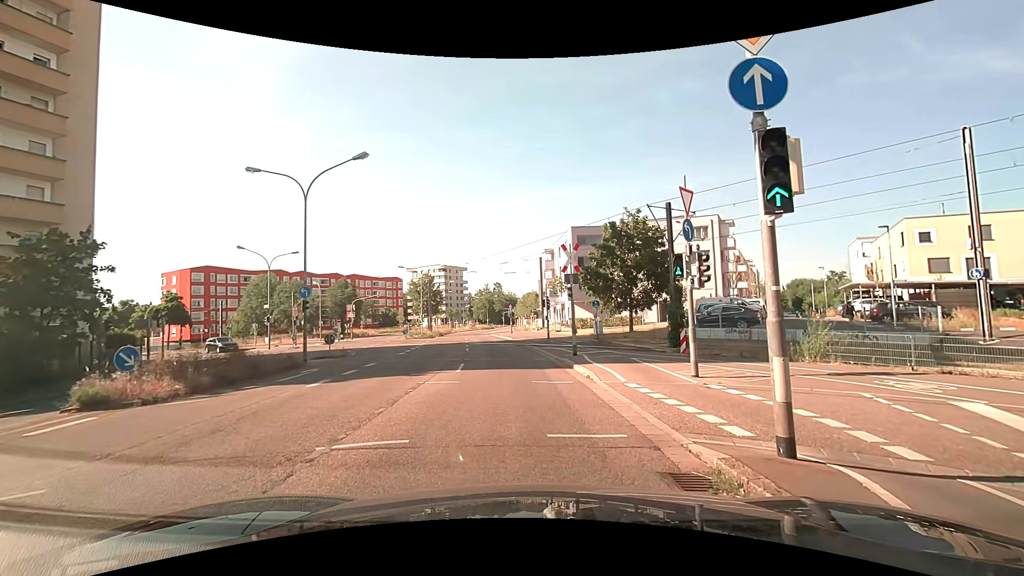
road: secondary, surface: asphalt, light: Day
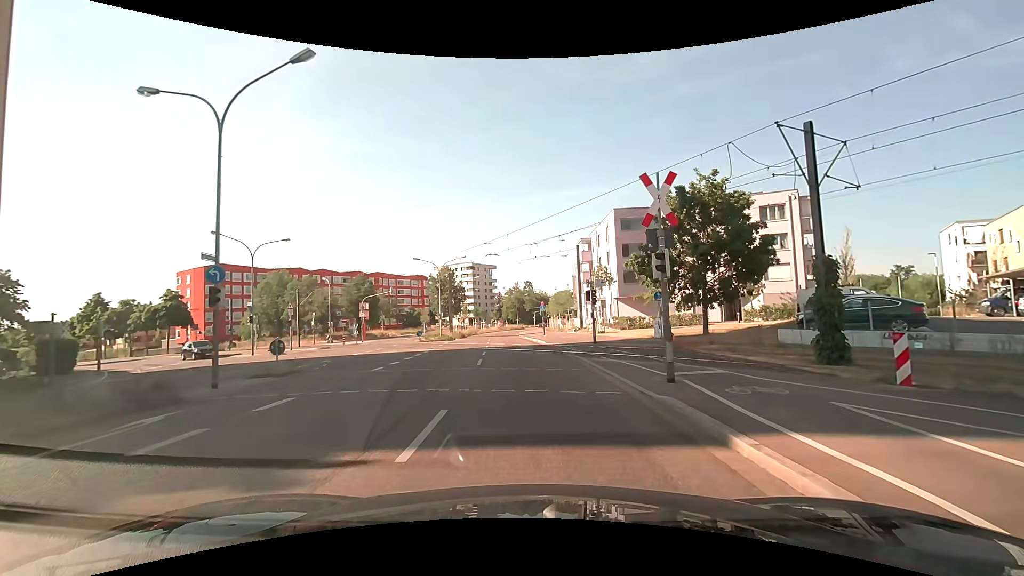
(-0.4, +10.0) m; -4°
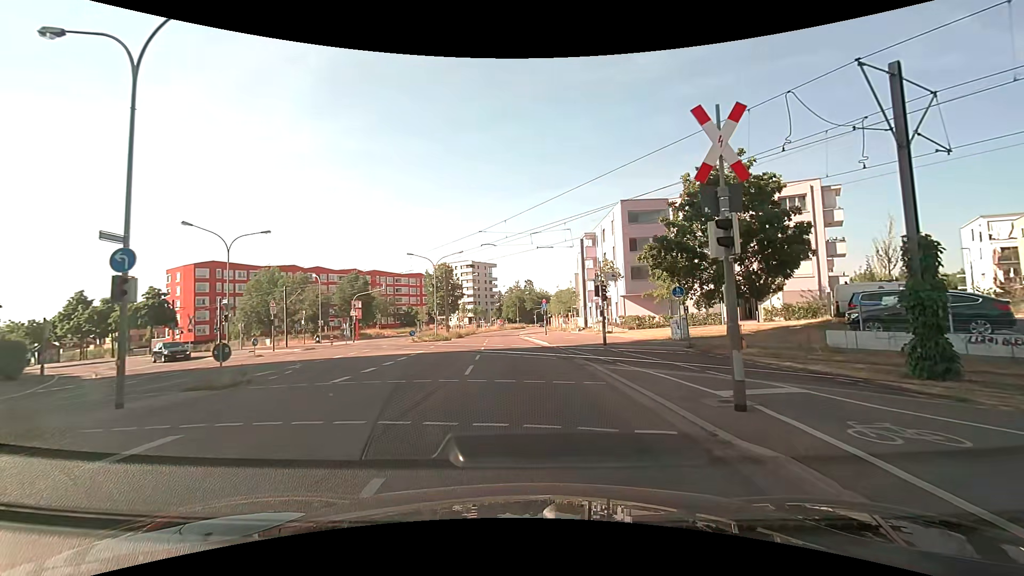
(0.0, +3.6) m; 0°
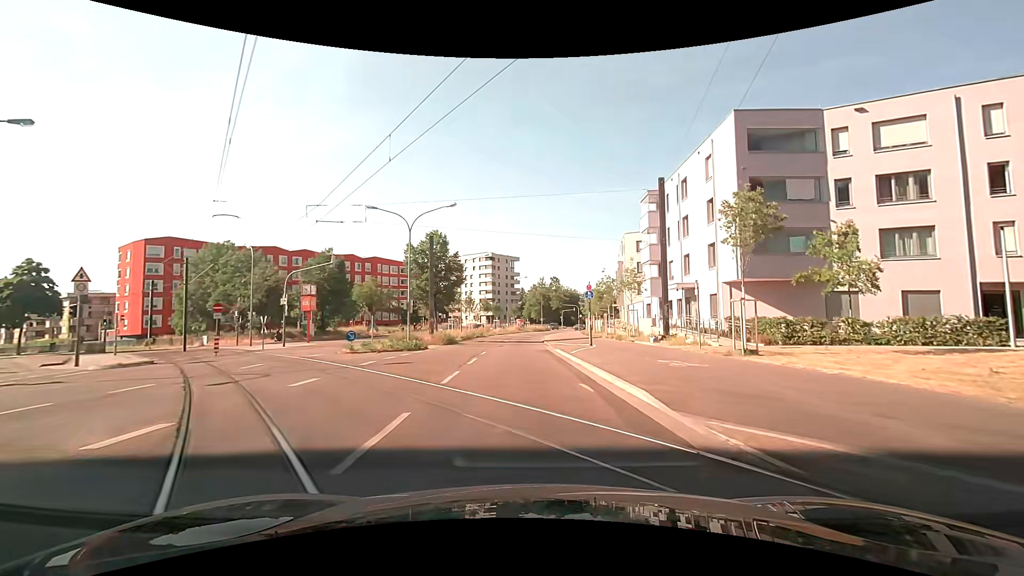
(-0.4, +22.7) m; -3°
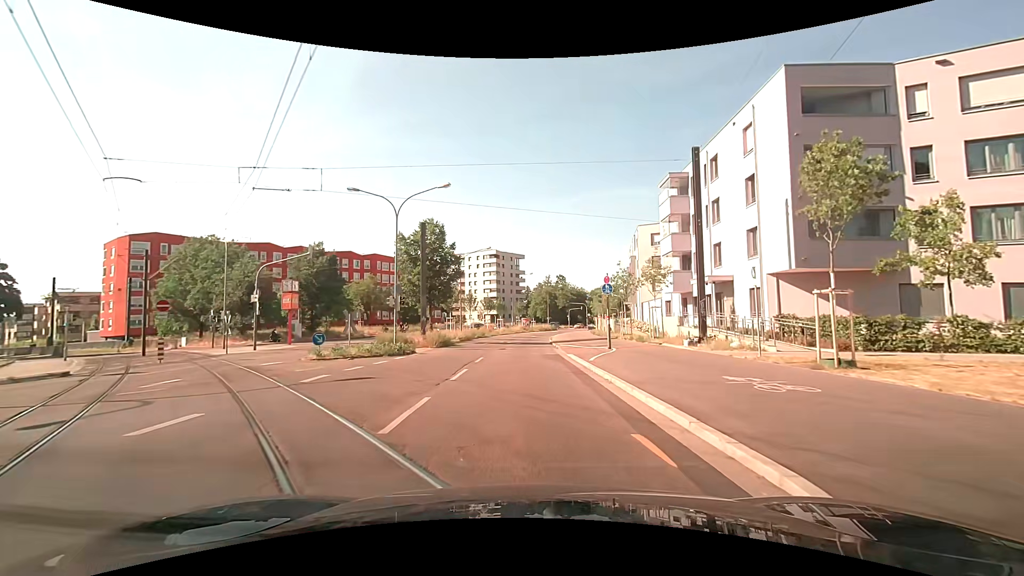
(0.0, +5.0) m; 0°
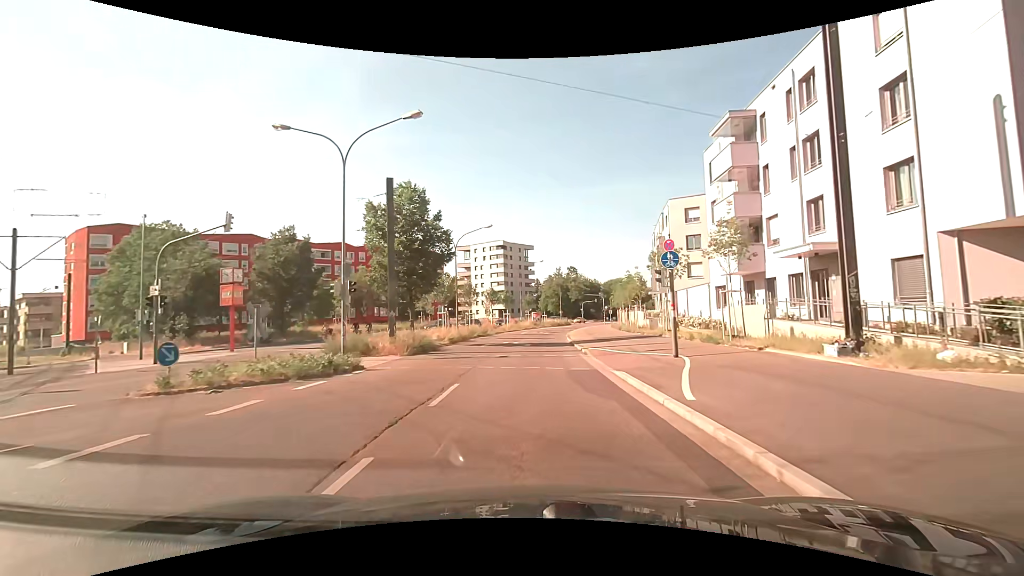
(-0.1, +10.0) m; -1°
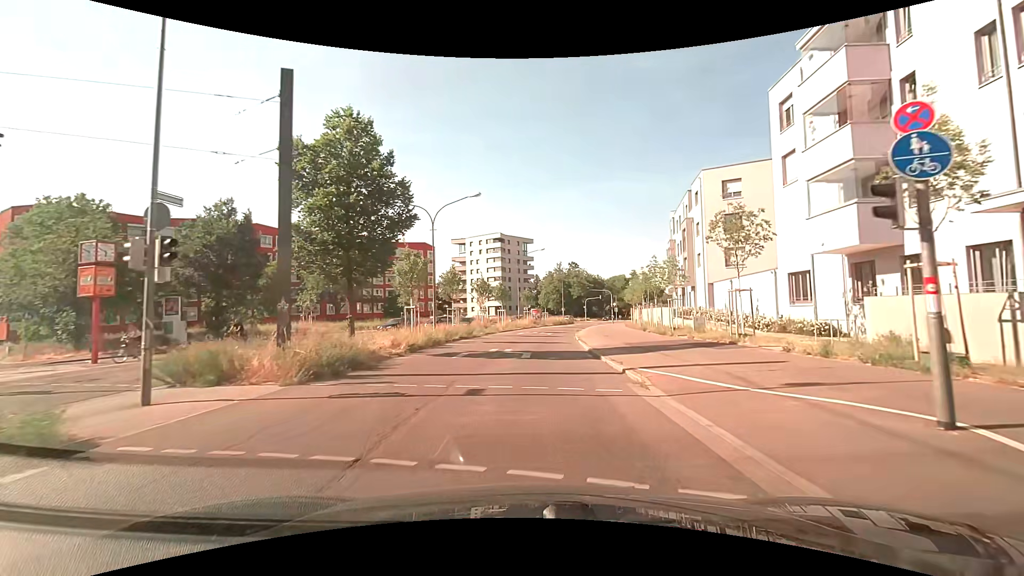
(+0.1, +10.4) m; 0°
